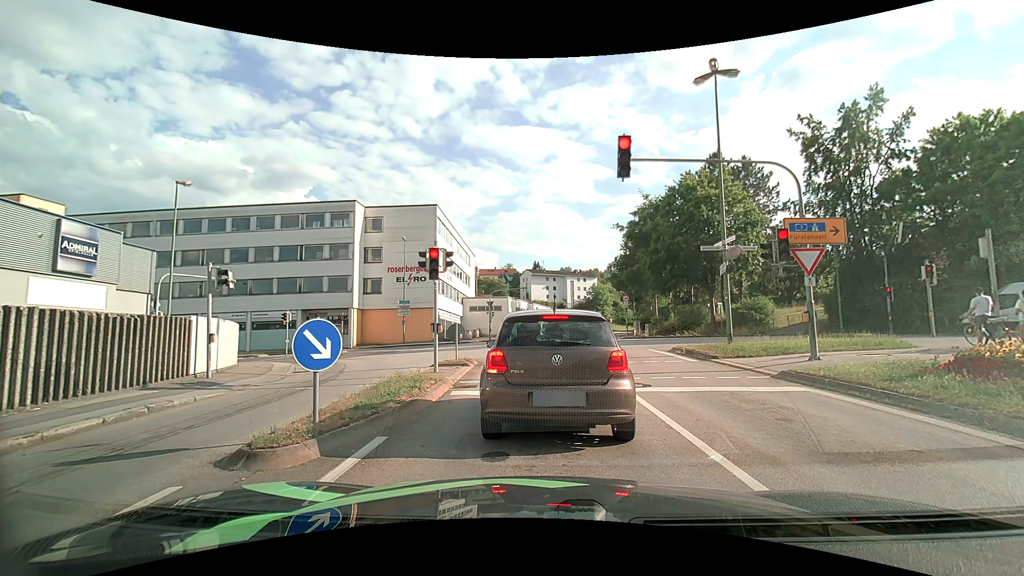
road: tertiary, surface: asphalt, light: Day
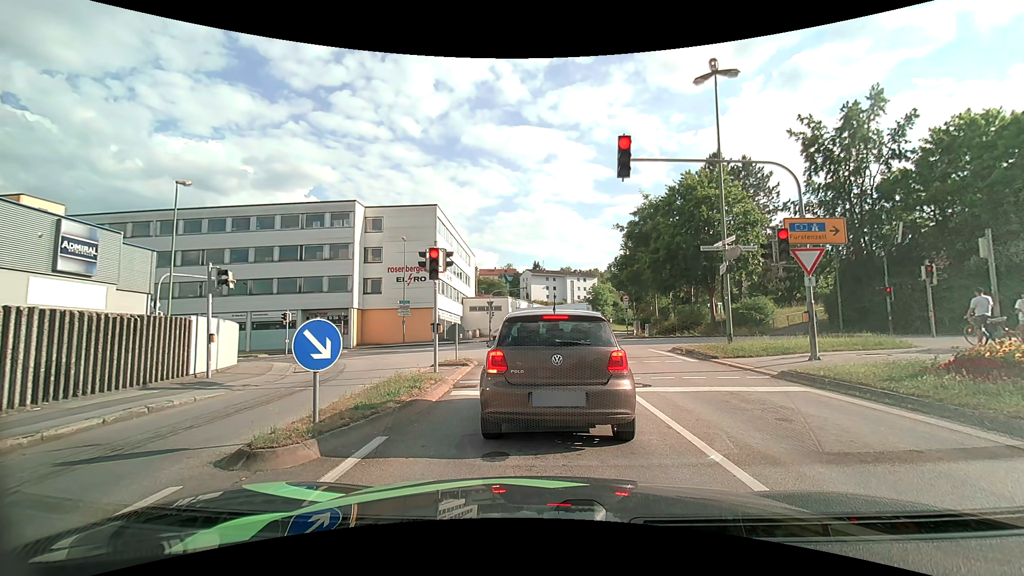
(0.0, 0.0) m; 0°
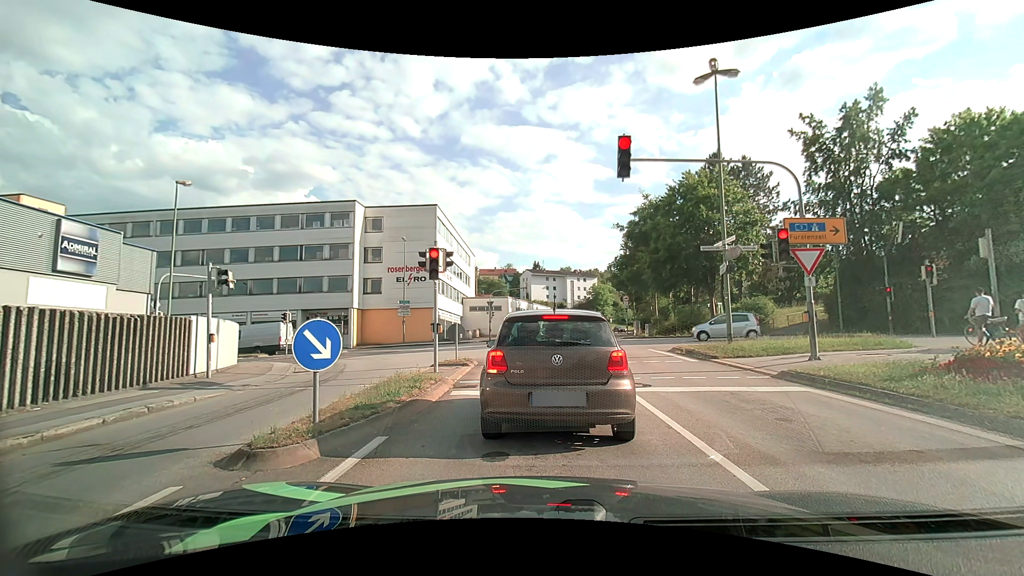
(0.0, 0.0) m; 0°
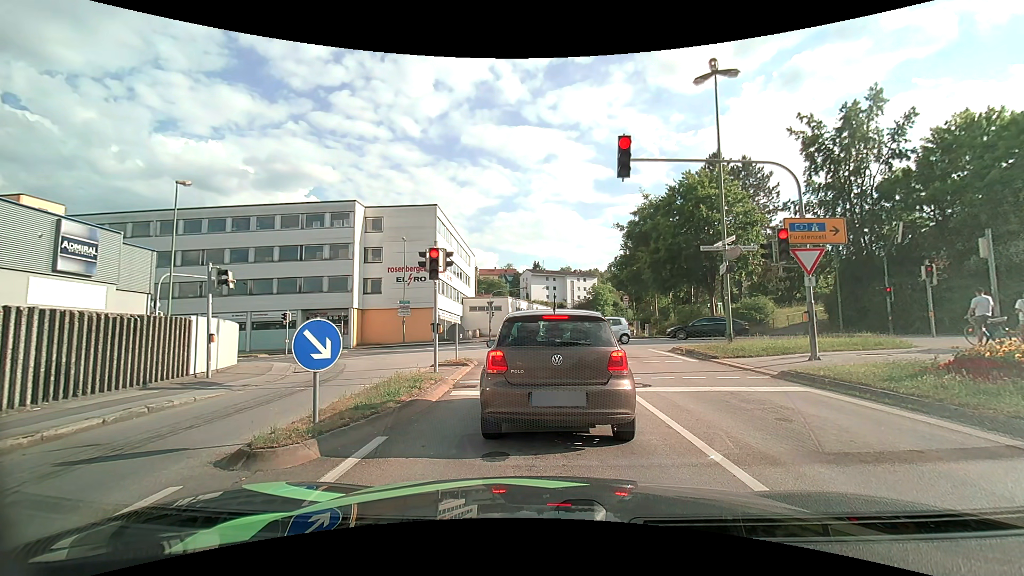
(0.0, 0.0) m; 0°
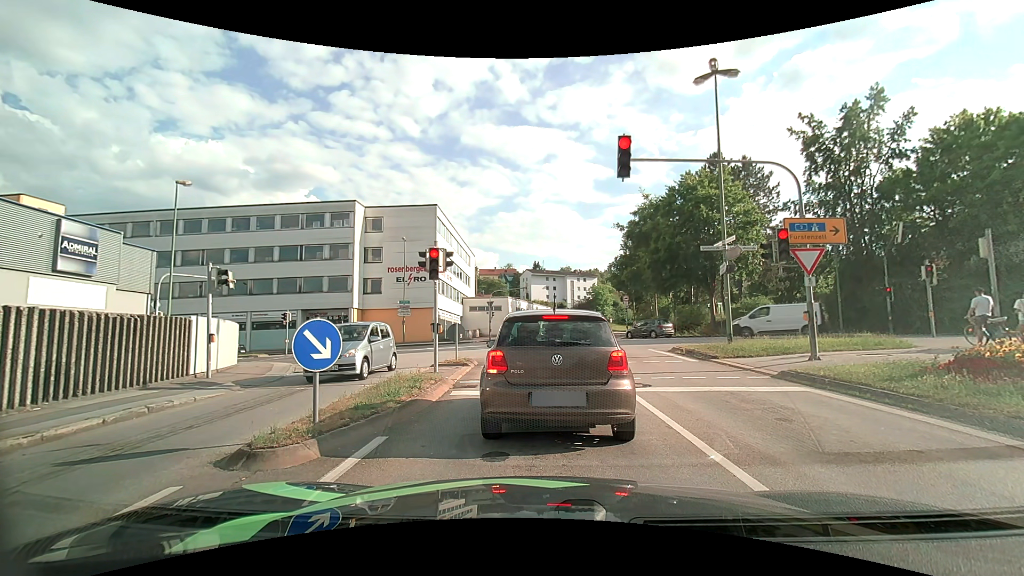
(0.0, 0.0) m; 0°
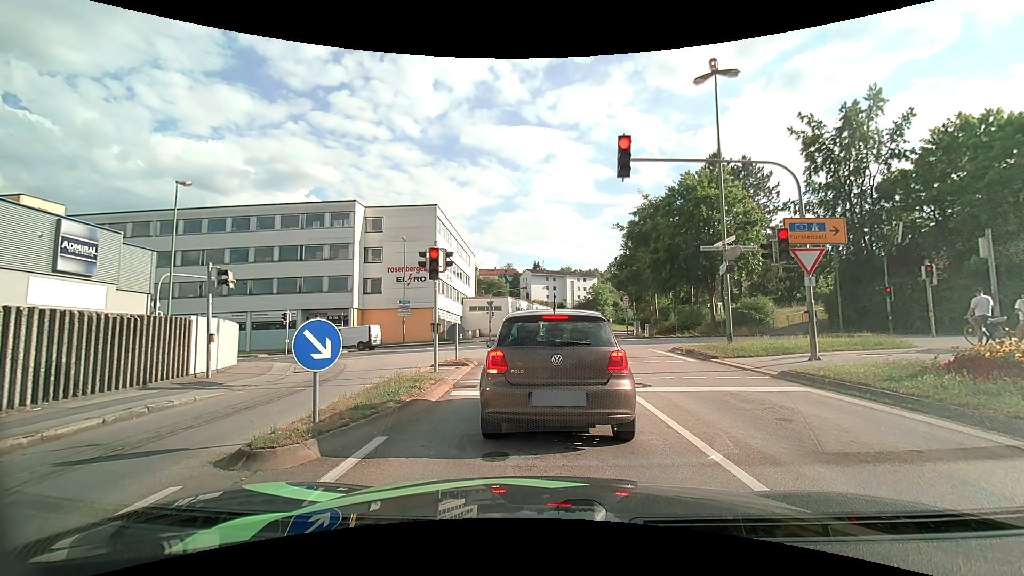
(0.0, 0.0) m; 0°
